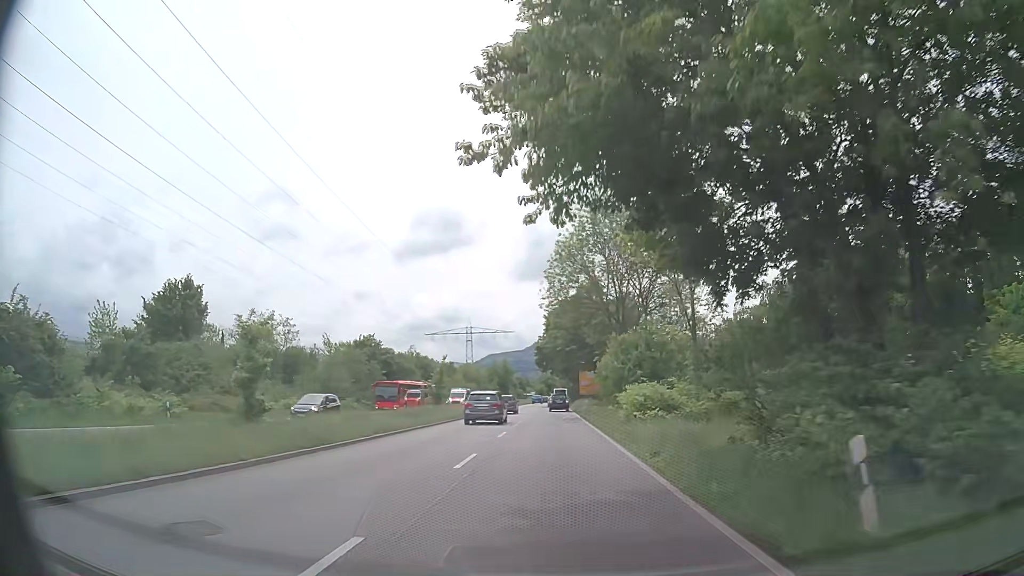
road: primary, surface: asphalt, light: Day
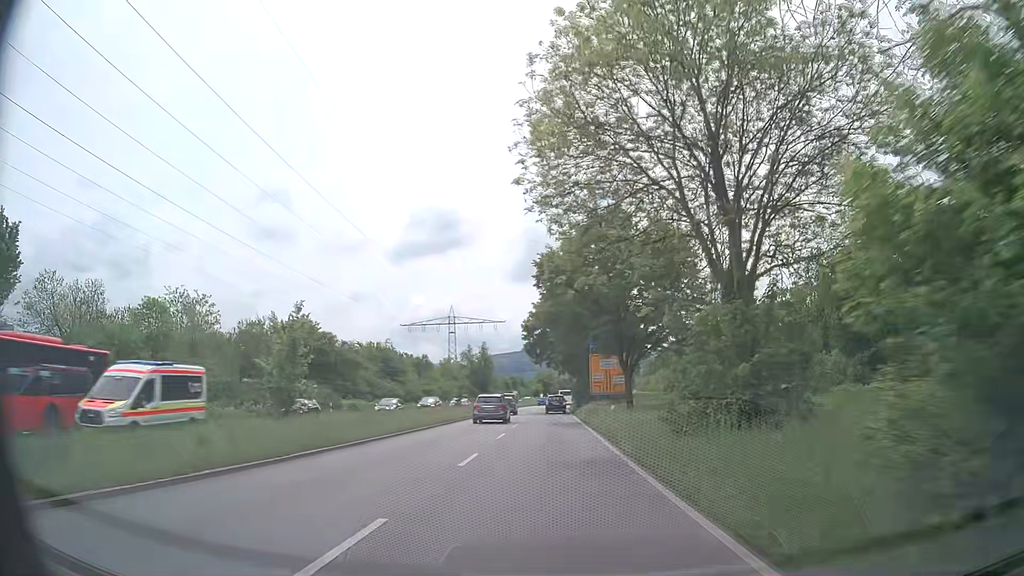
(+0.1, +26.1) m; 0°
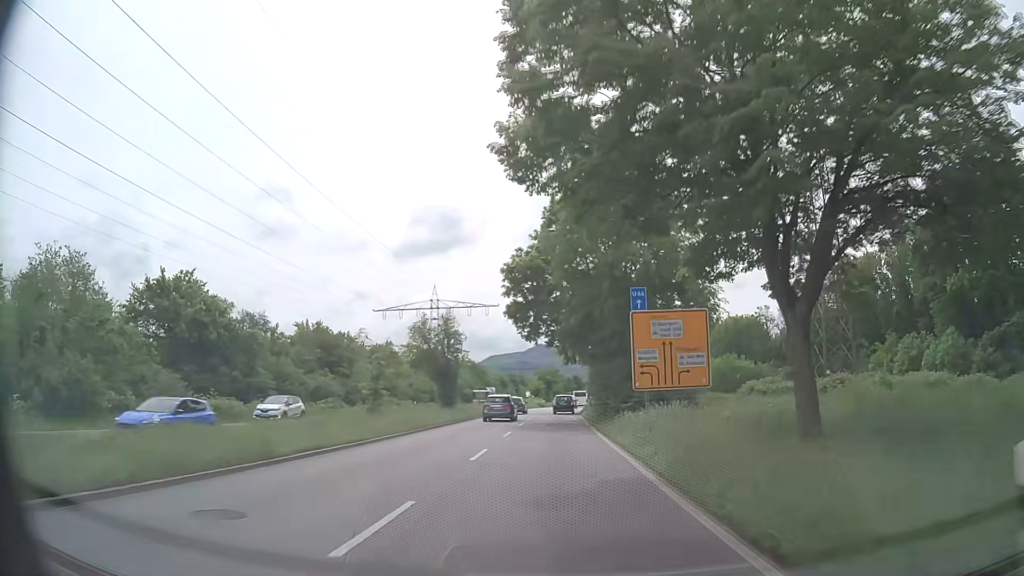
(0.0, +26.1) m; 0°
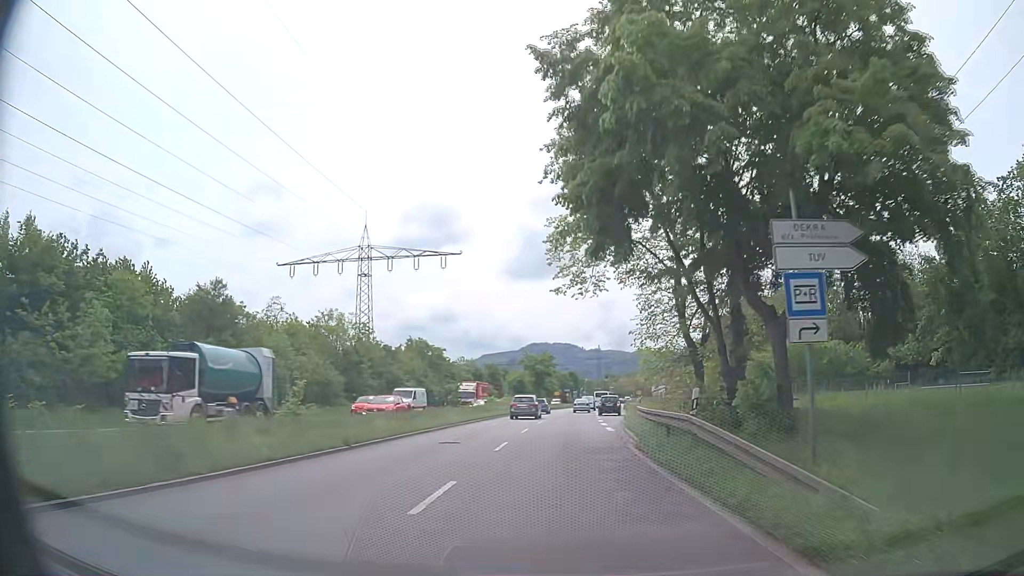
(+0.1, +43.6) m; +1°
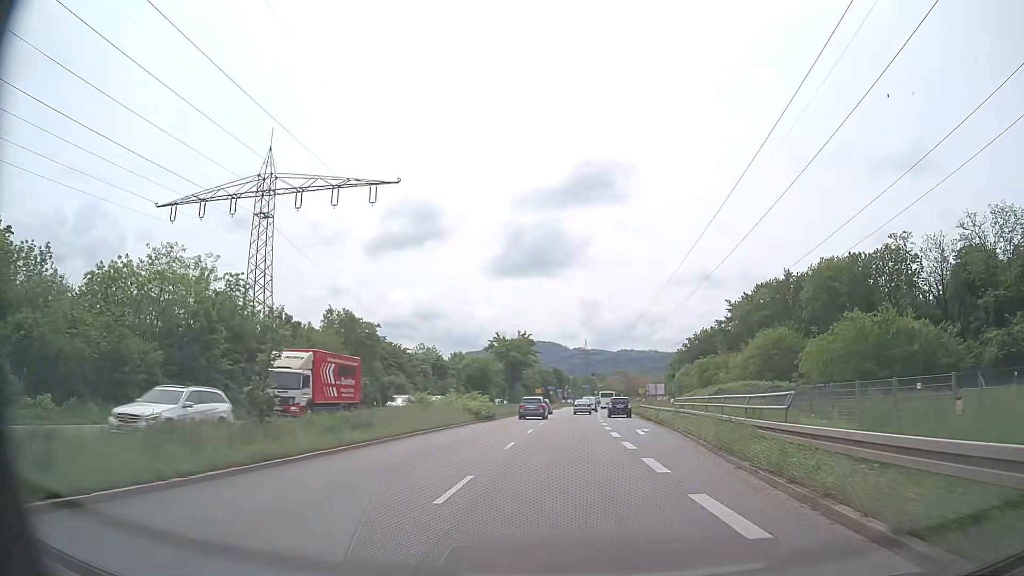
(+0.2, +26.1) m; +1°
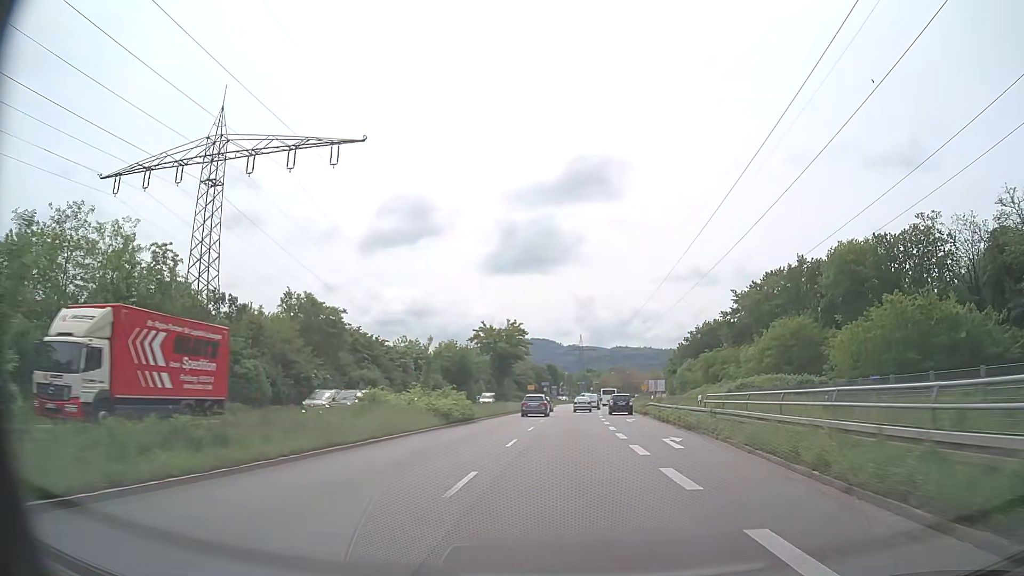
(+0.1, +8.7) m; 0°
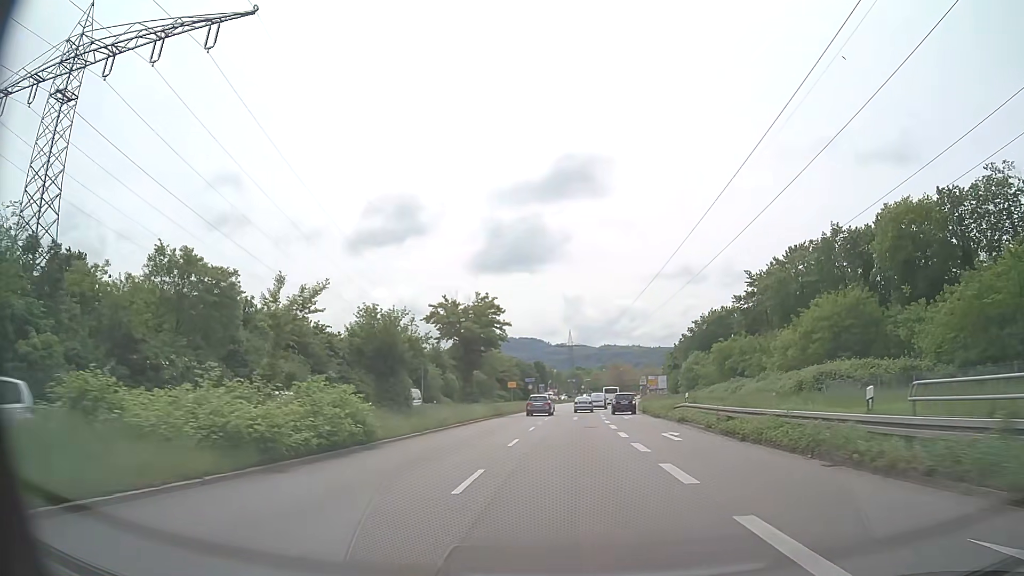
(+0.2, +17.5) m; +1°
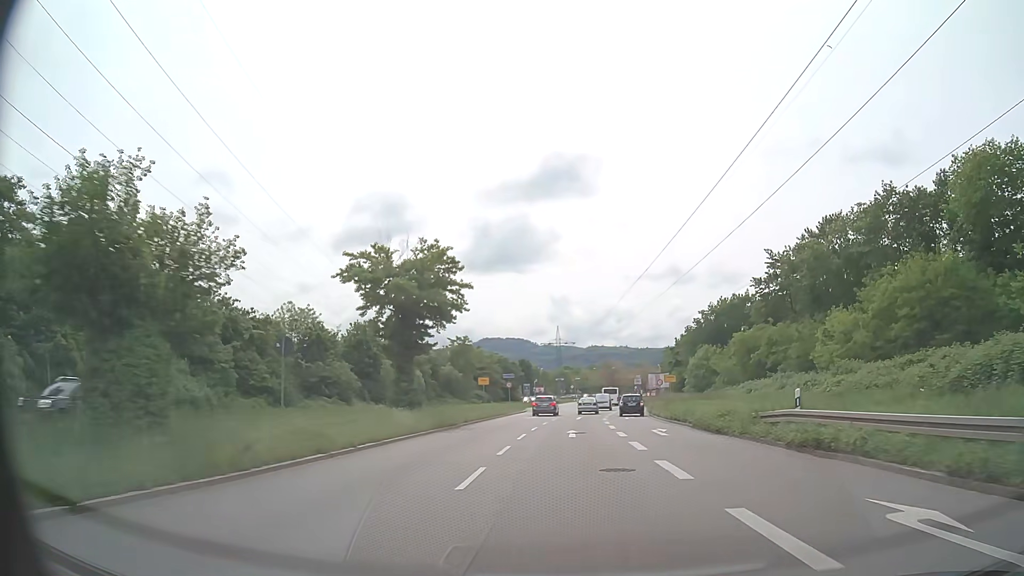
(+0.2, +17.4) m; +1°
(0, +10) (0, +20) (+1, +30) (+1, +40) (+2, +50) (+3, +60) (+4, +70) (+5, +80) (+7, +90) (+8, +100) m
